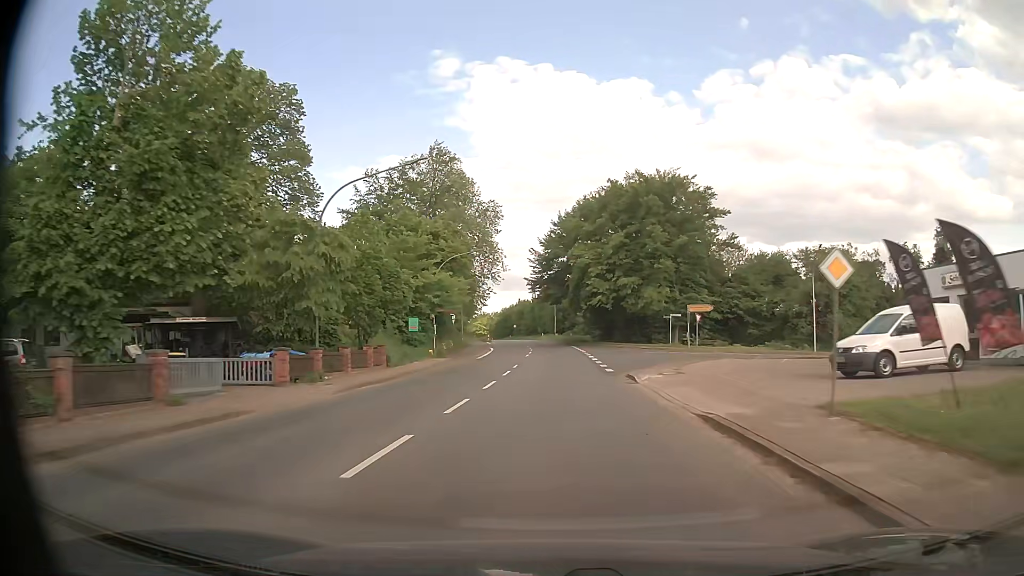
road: secondary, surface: asphalt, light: Day
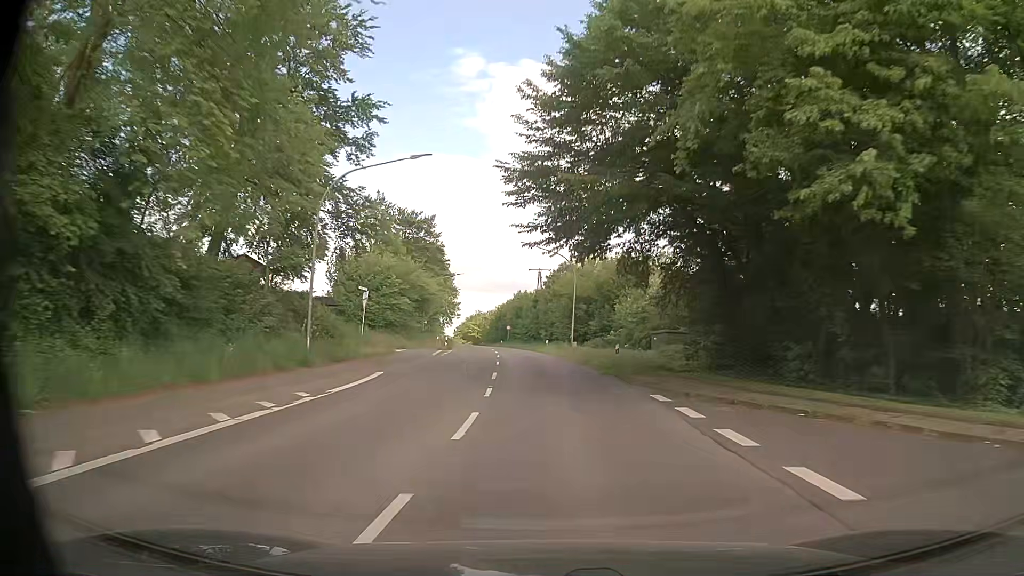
(0.0, +47.0) m; -1°
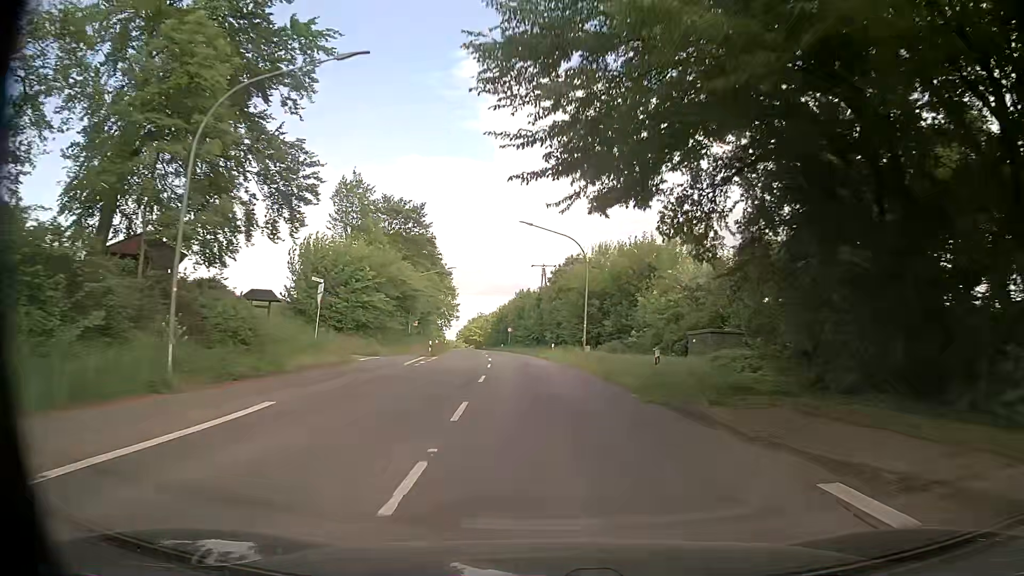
(0.0, +9.8) m; 0°
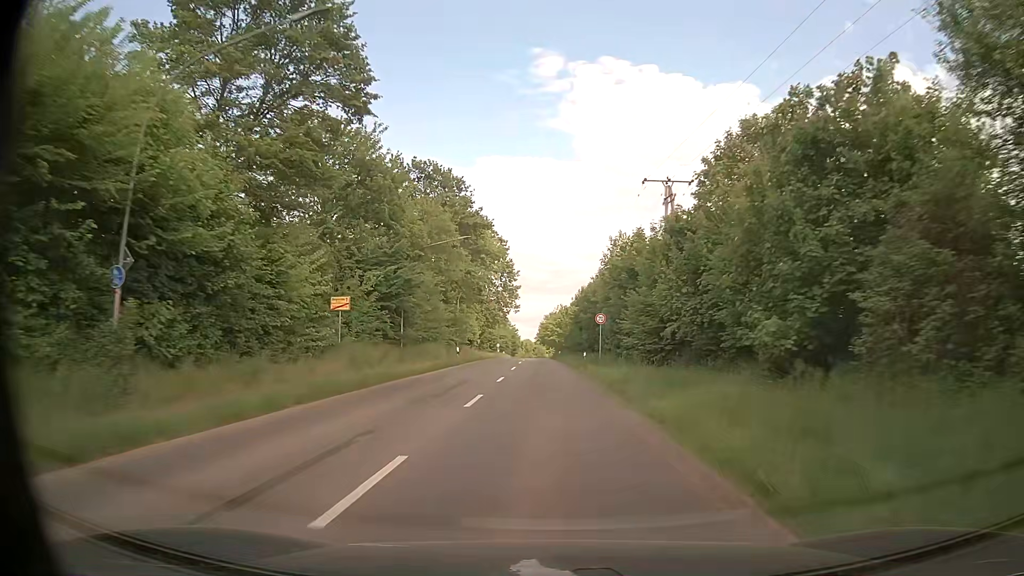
(-2.7, +51.8) m; -7°
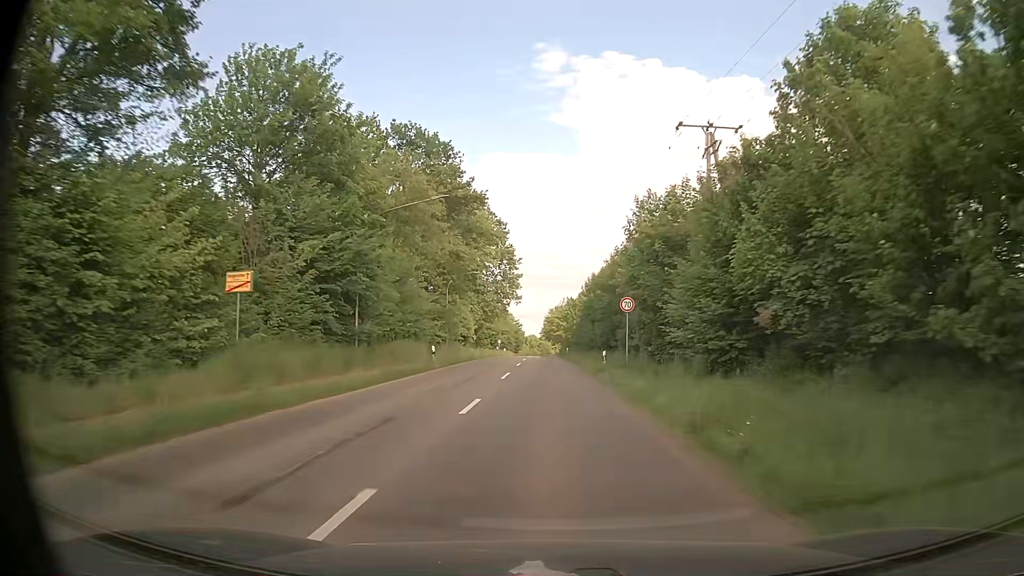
(-0.1, +11.0) m; -1°
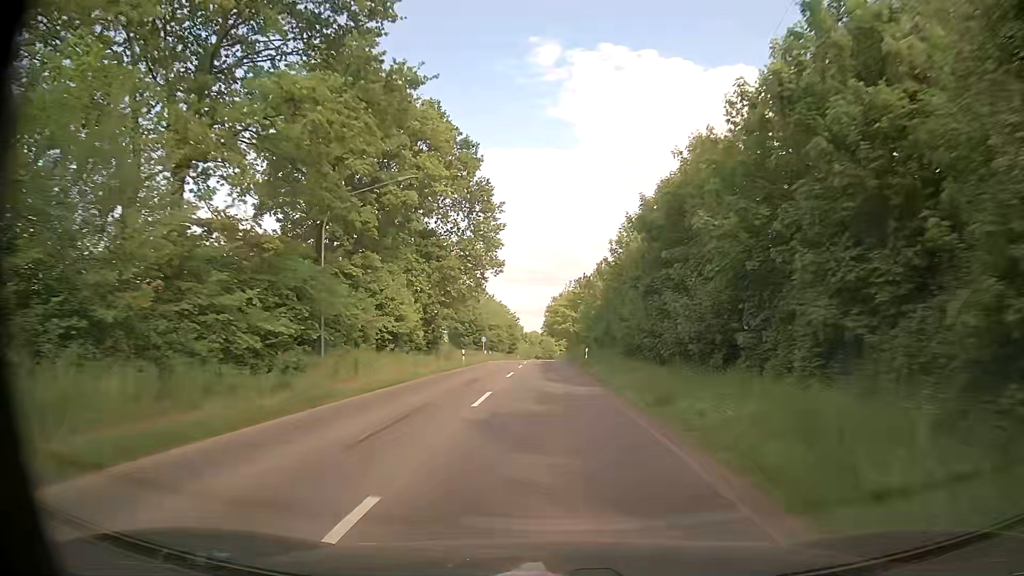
(-0.1, +33.6) m; 0°
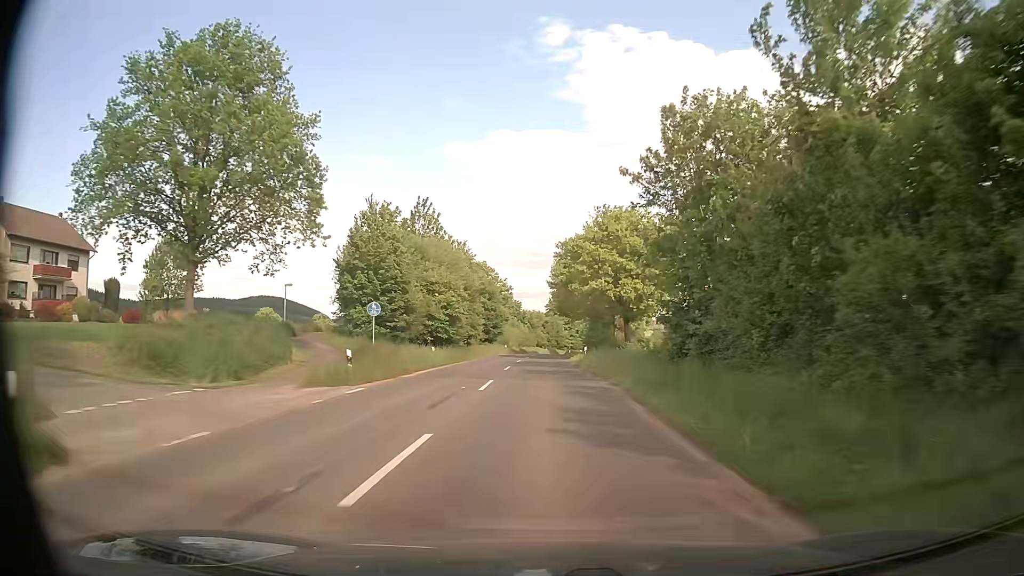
(-0.4, +56.8) m; -1°
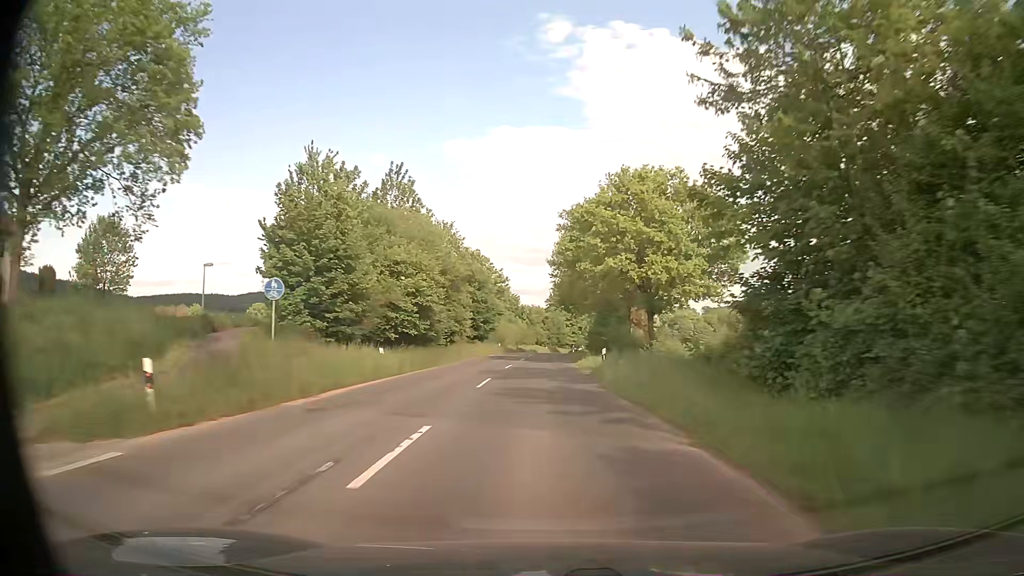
(0.0, +11.5) m; 0°
(0, +10) (0, +20) (0, +30) (0, +40) (0, +50) (0, +60) (0, +70) (+1, +80) (+1, +90) (+2, +100) m
